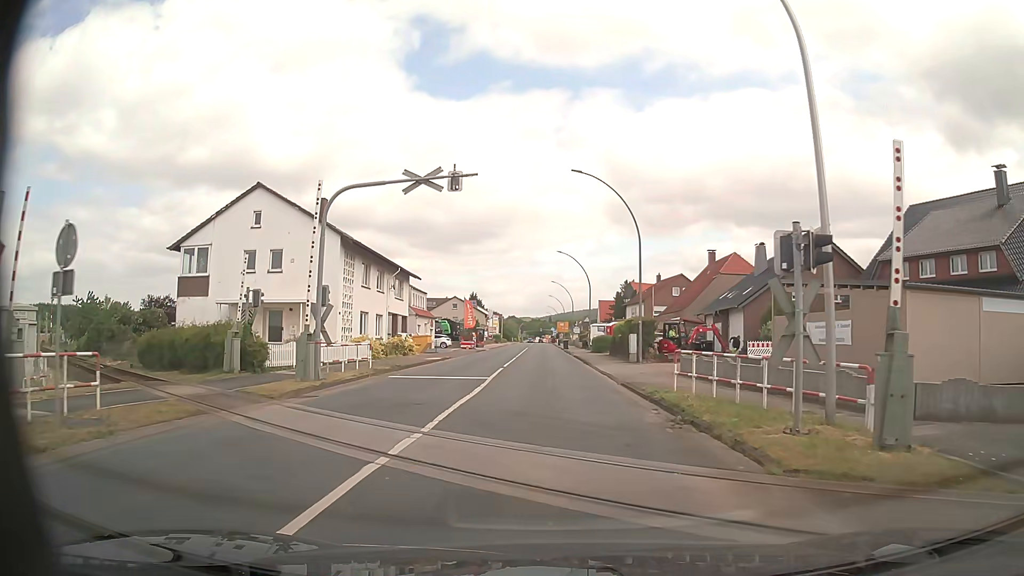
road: primary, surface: asphalt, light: Day
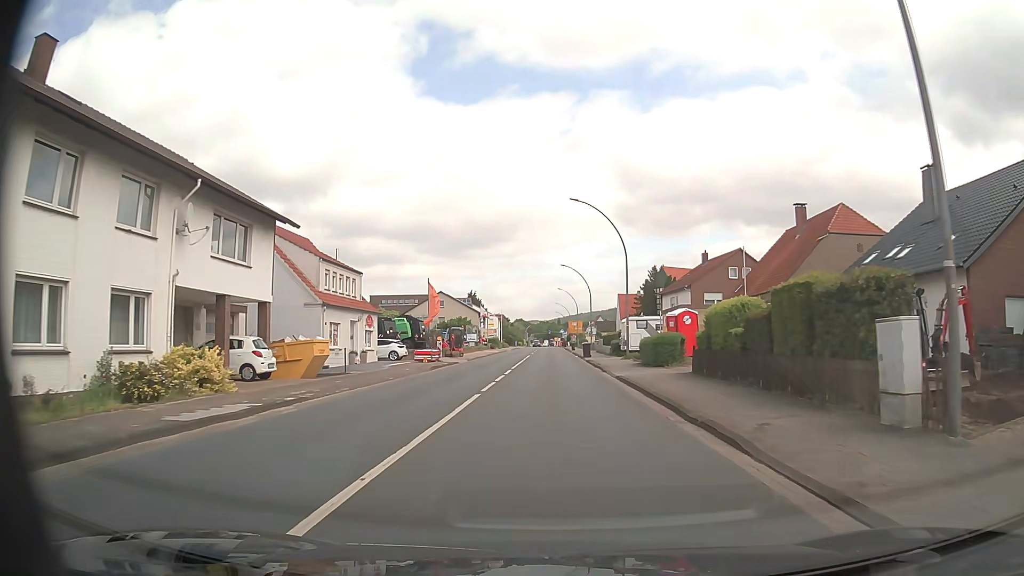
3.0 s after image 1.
(-0.1, +27.3) m; 0°
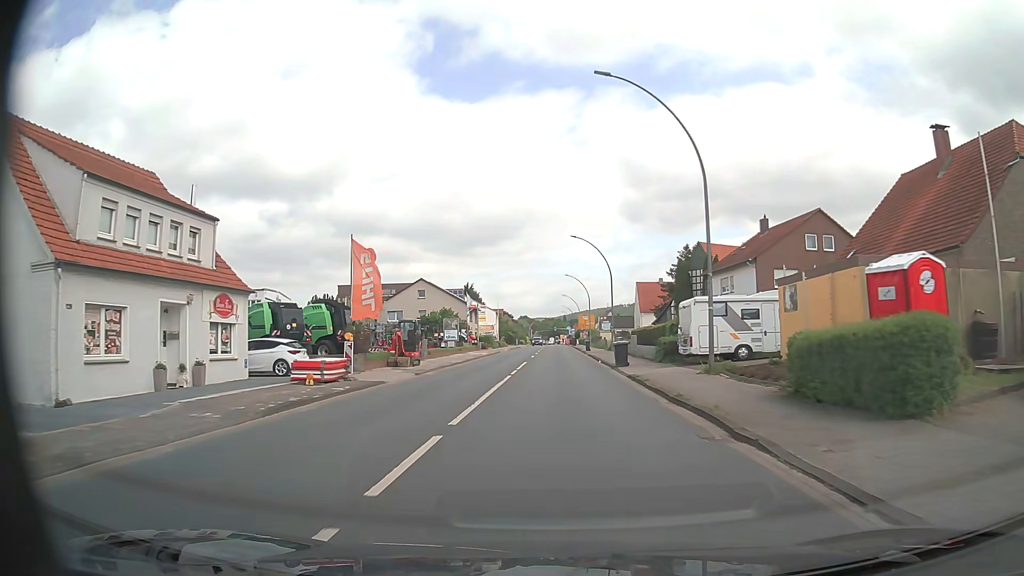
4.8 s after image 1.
(-0.1, +20.7) m; -1°
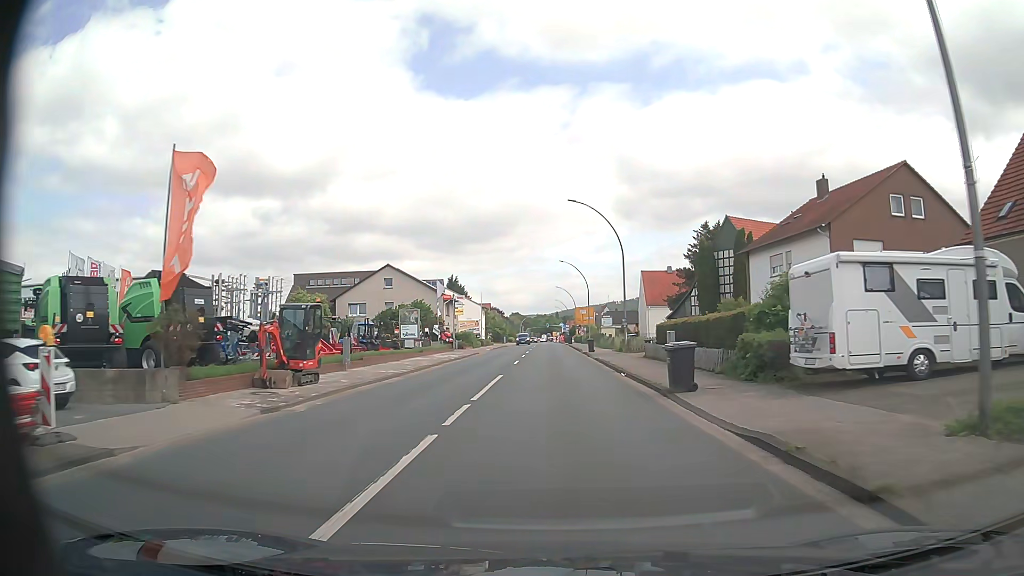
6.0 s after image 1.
(+0.1, +14.6) m; +1°
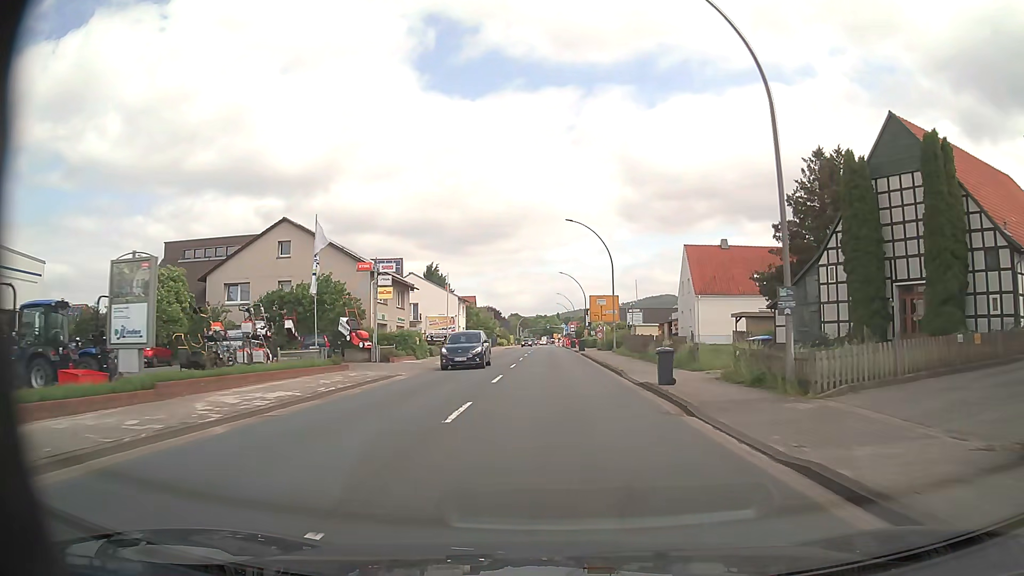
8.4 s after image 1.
(0.0, +30.2) m; 0°
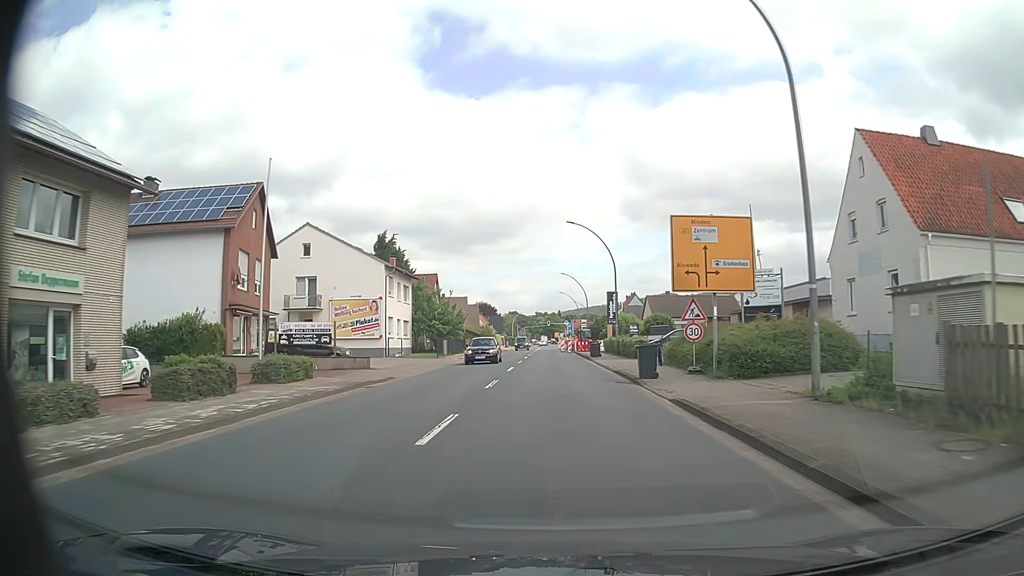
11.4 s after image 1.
(+0.1, +38.9) m; 0°
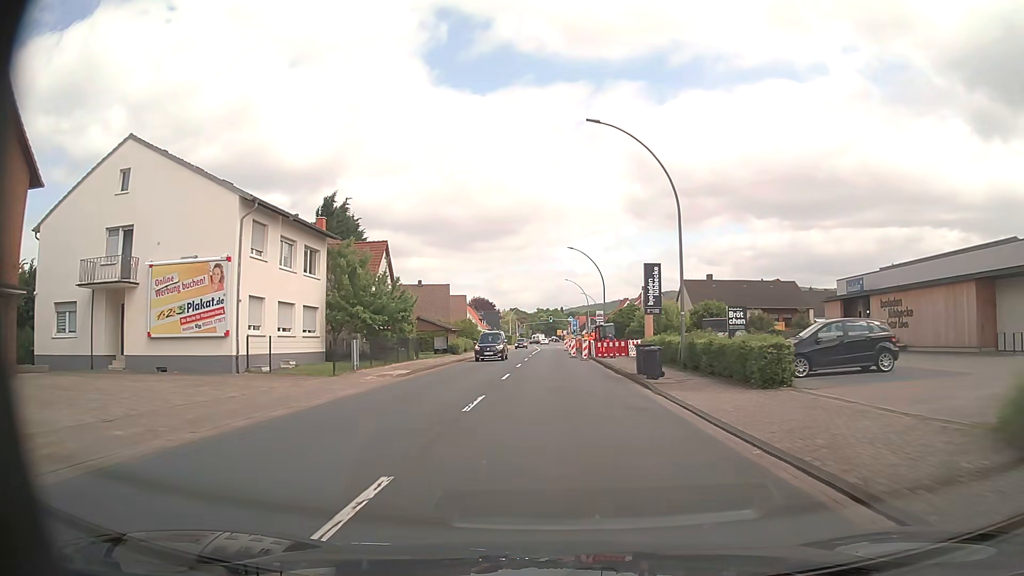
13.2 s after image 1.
(0.0, +23.6) m; 0°
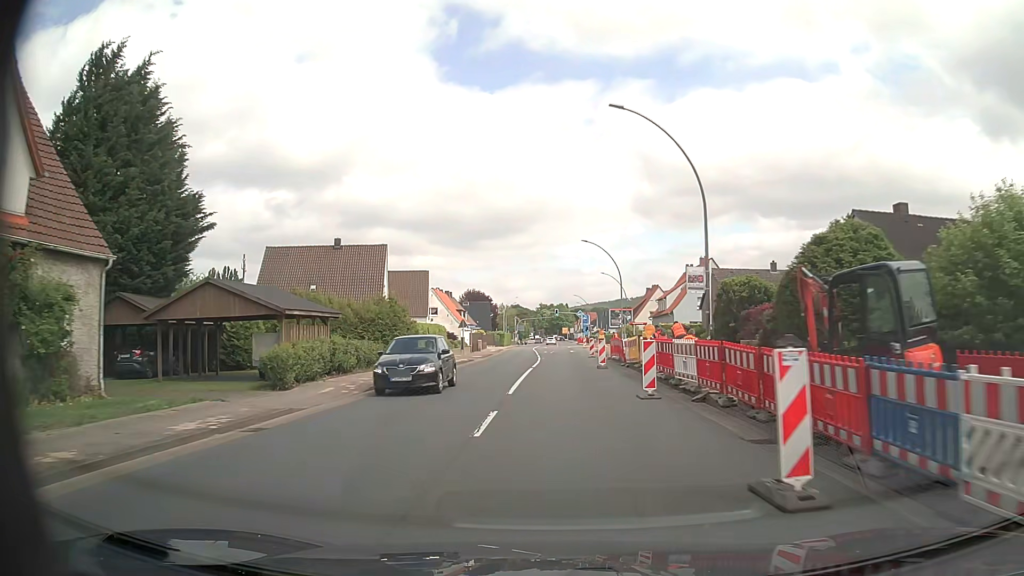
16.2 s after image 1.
(-0.3, +39.7) m; 0°
(0, +10) (0, +20) (0, +30) (+1, +40) (+1, +50) (+2, +60) (+2, +70) (+2, +80) (+3, +90) (+3, +100) m
